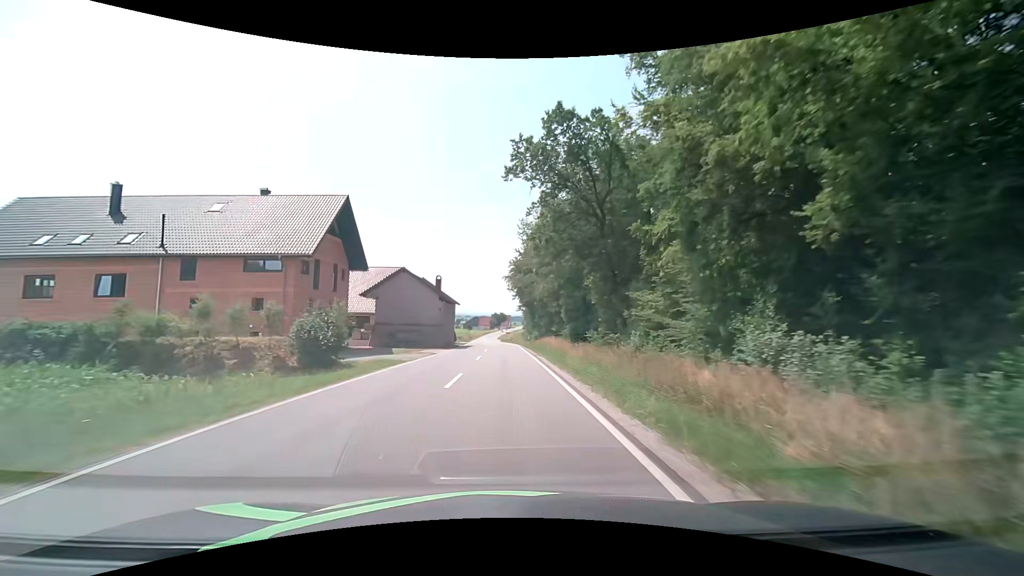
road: secondary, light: Day
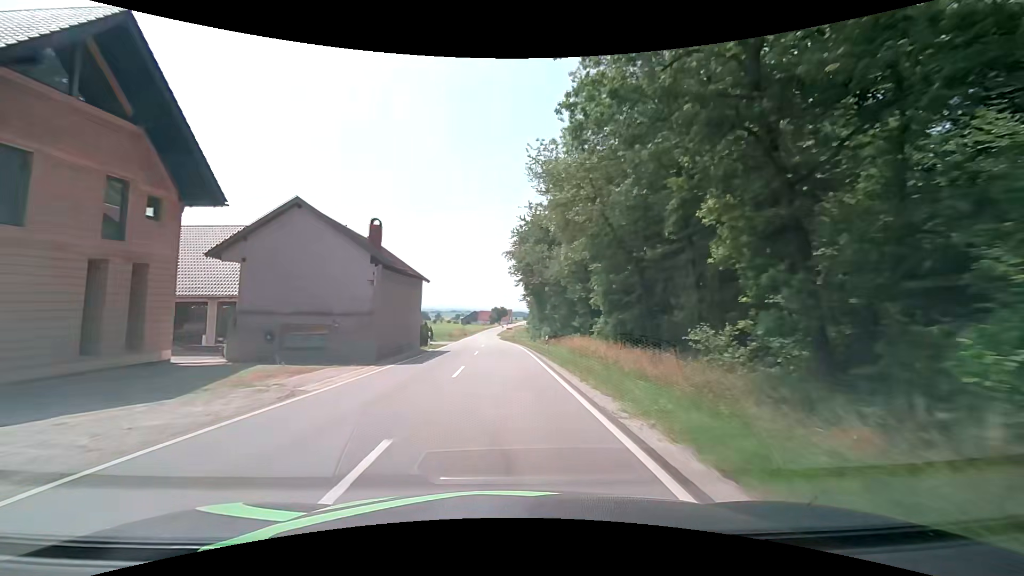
(+0.1, +21.8) m; 0°
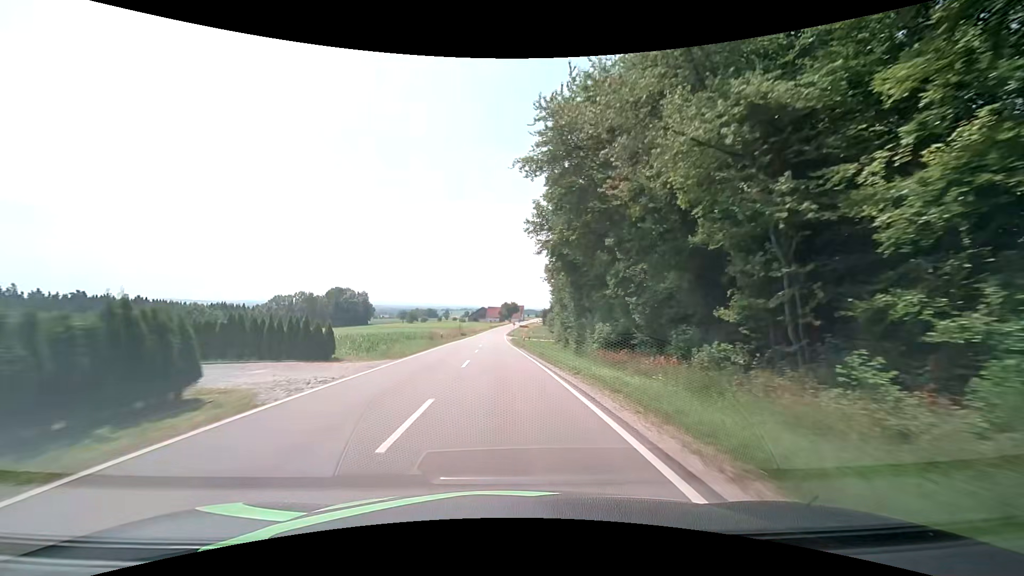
(-0.3, +32.7) m; -1°
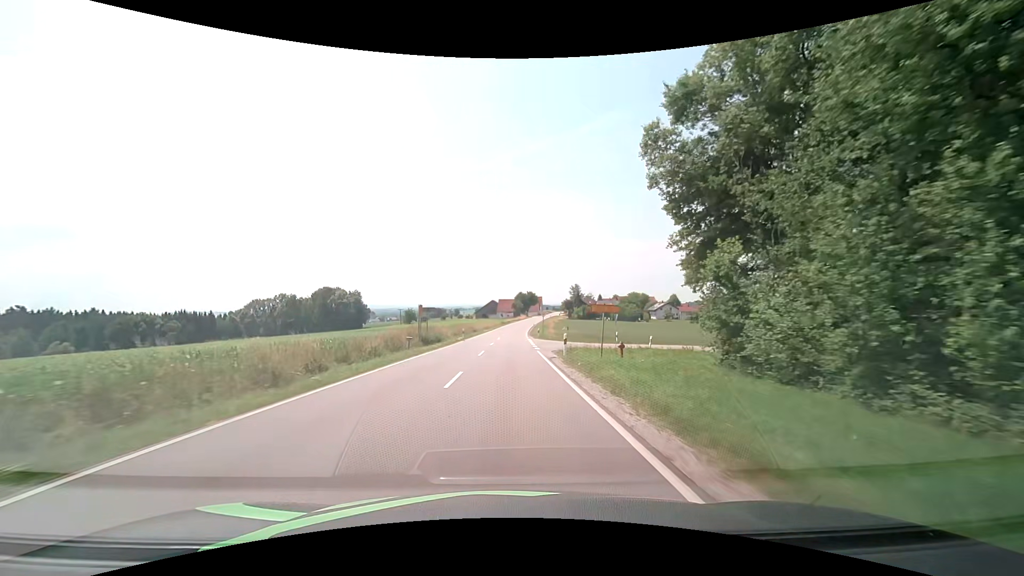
(-1.2, +54.4) m; -2°
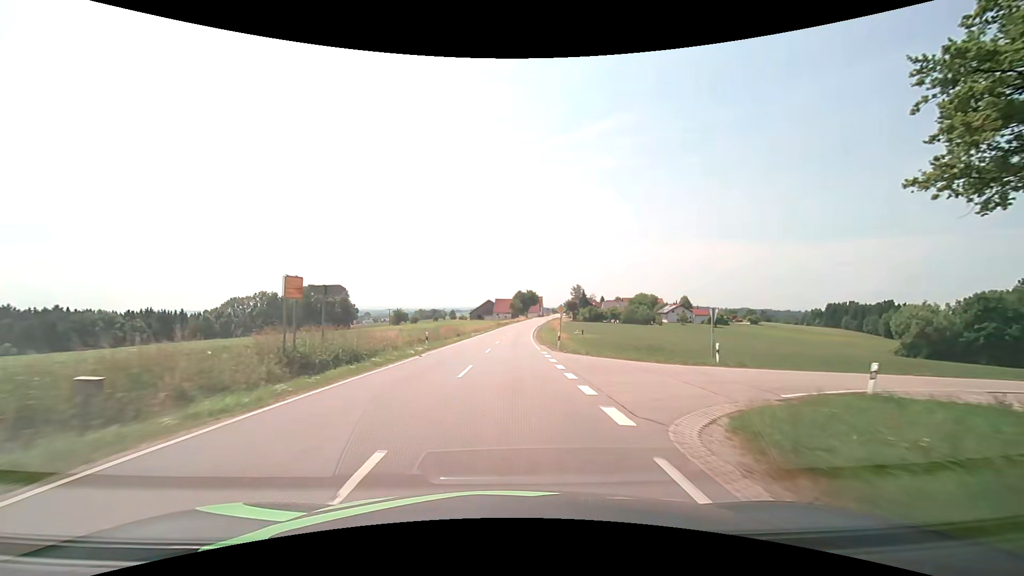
(-0.1, +21.6) m; 0°
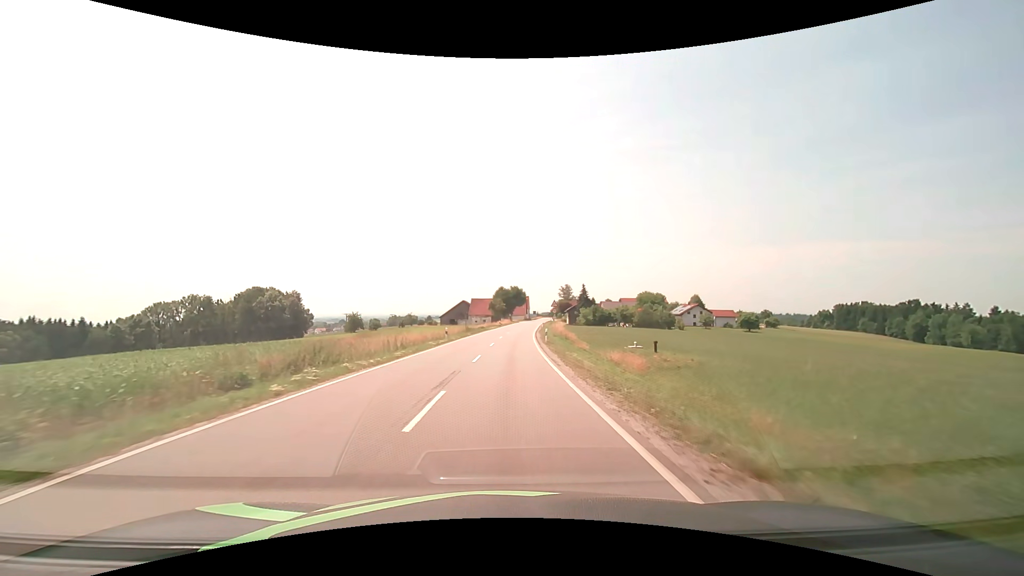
(+0.7, +42.9) m; +2°
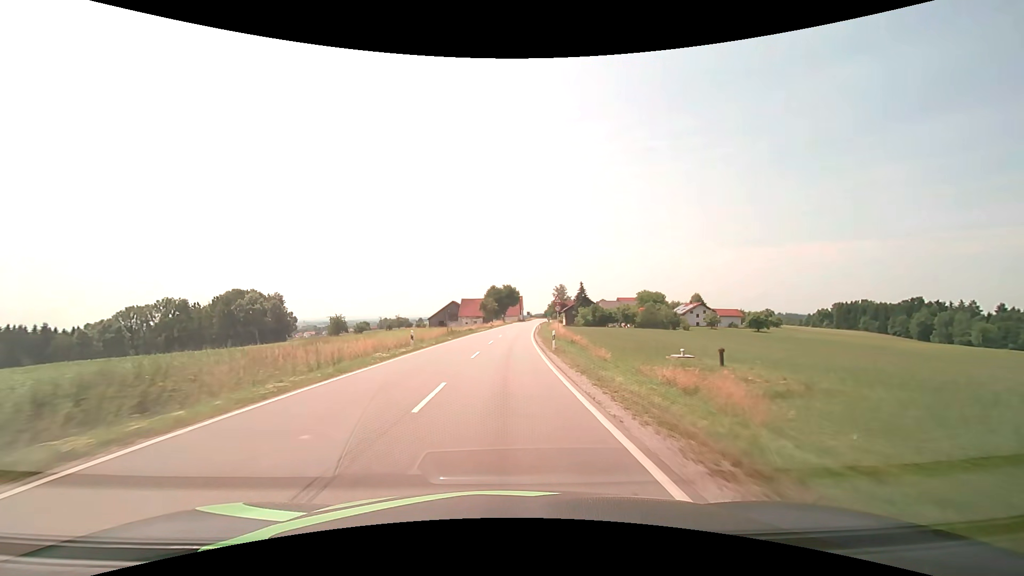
(+0.1, +10.7) m; +1°
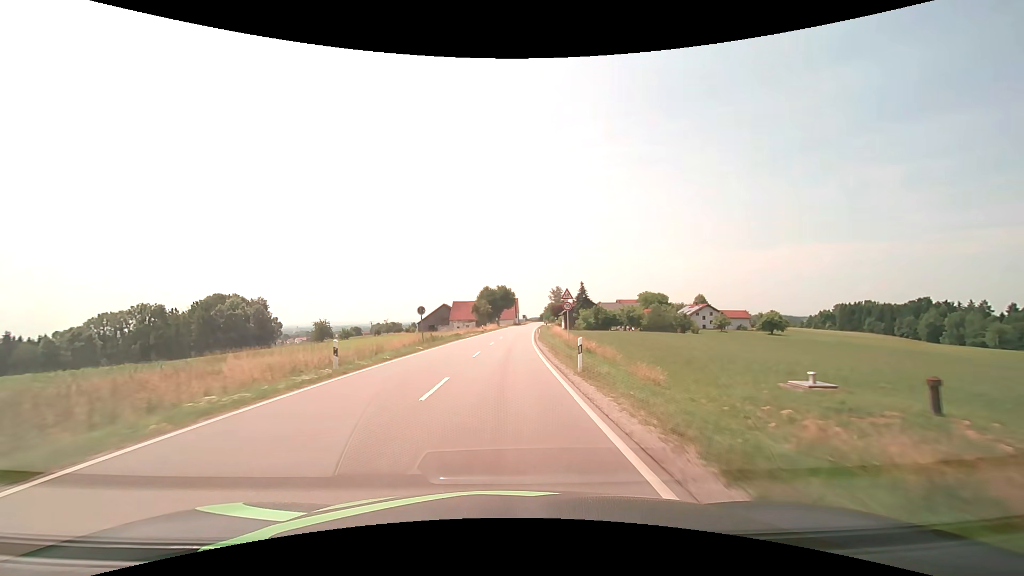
(+0.1, +10.7) m; +1°
(0, +10) (0, +20) (0, +30) (+1, +40) (+1, +50) (+2, +60) (+2, +70) (+3, +80) (+4, +90) (+4, +100) m
